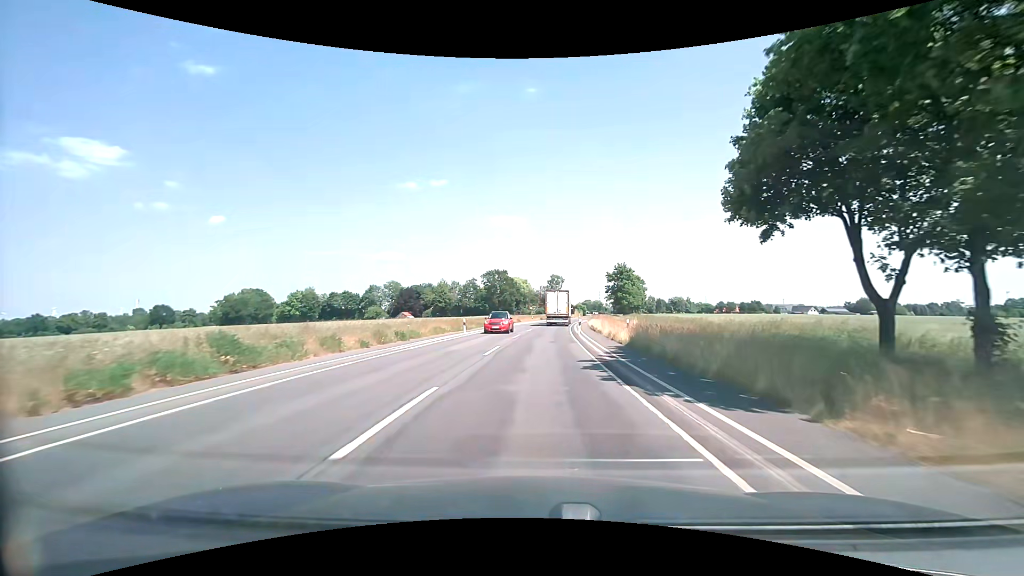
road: secondary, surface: asphalt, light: Day
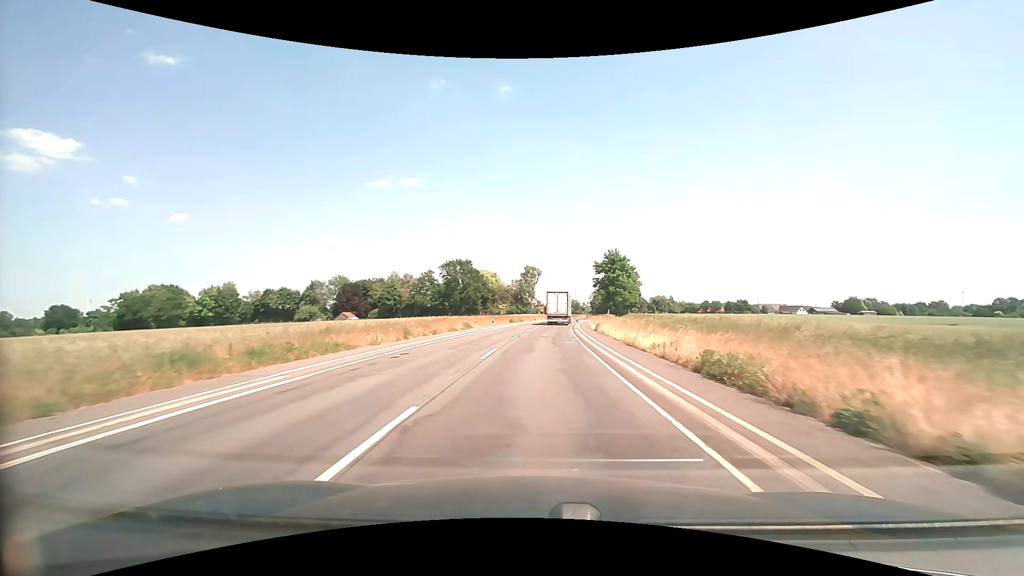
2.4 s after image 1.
(+0.8, +37.8) m; +3°
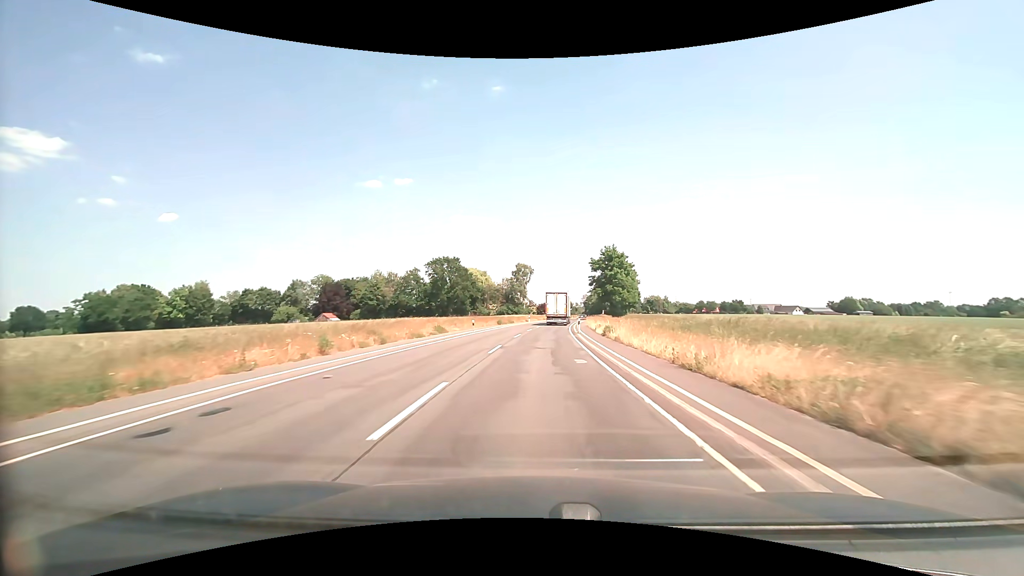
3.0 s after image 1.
(+0.1, +9.5) m; +1°
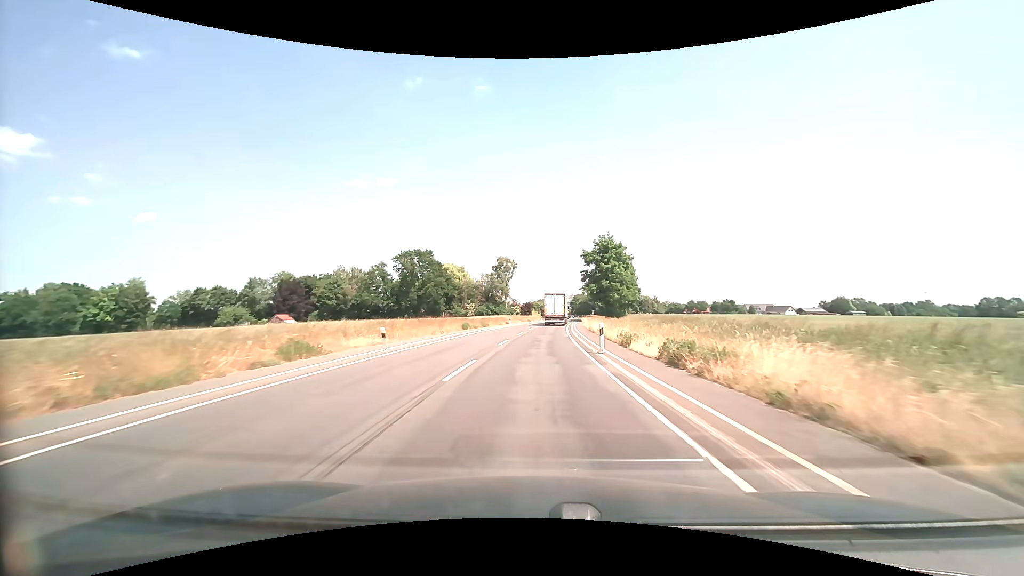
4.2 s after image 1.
(+0.3, +19.3) m; +2°
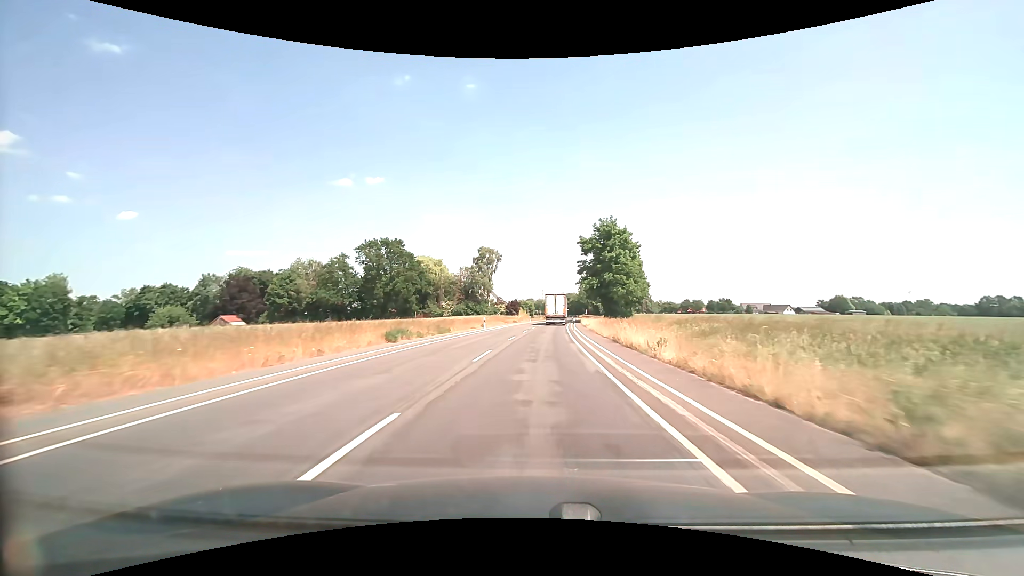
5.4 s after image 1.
(+0.2, +19.7) m; +1°
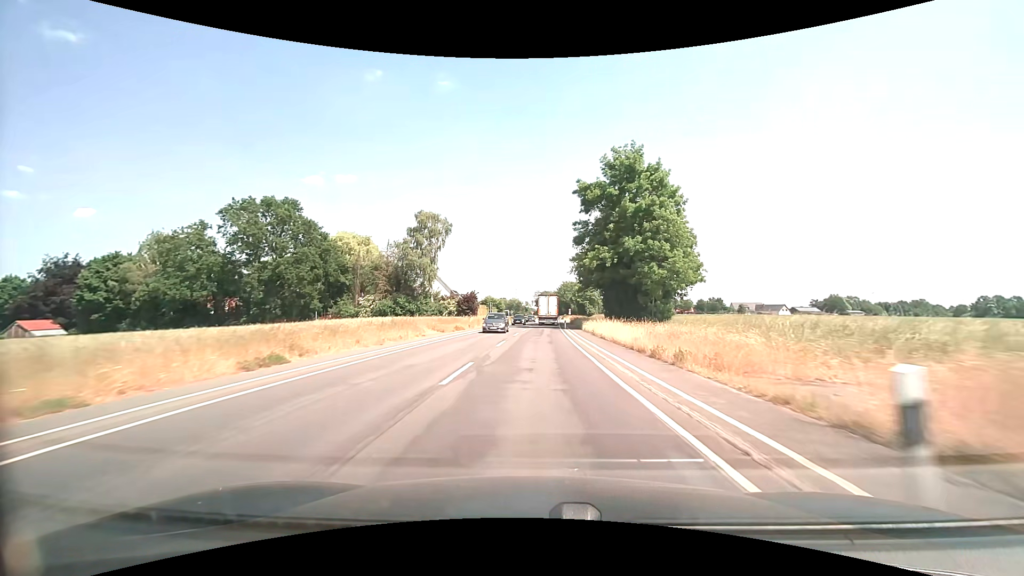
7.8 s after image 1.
(+1.0, +40.9) m; +3°
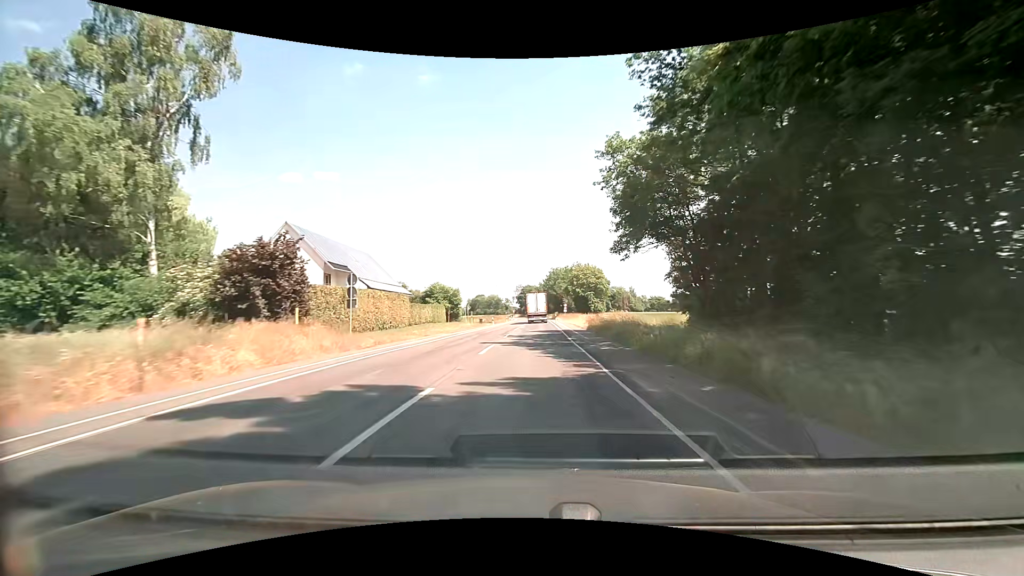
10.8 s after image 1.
(+1.1, +53.2) m; +2°
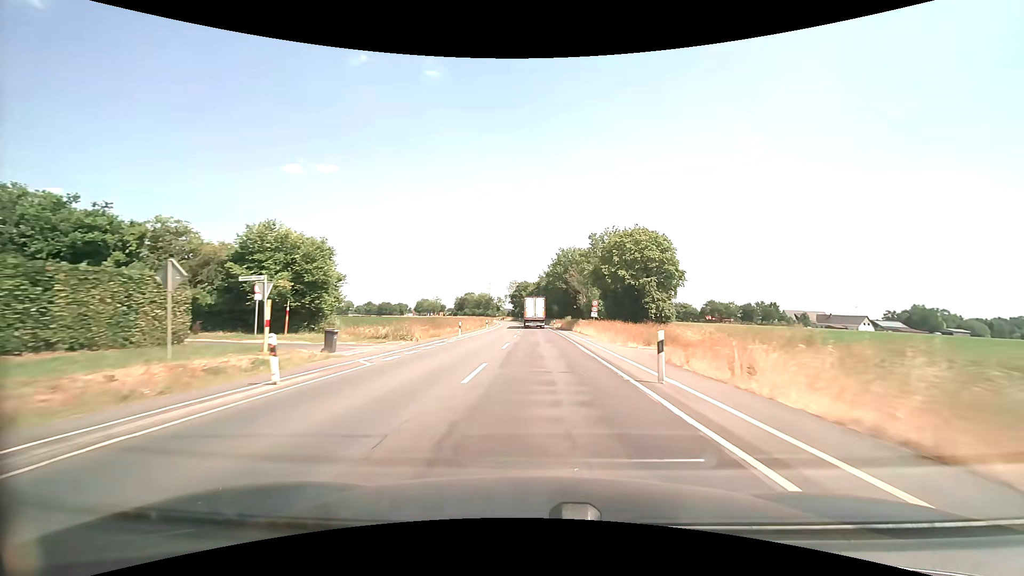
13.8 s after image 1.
(-0.5, +54.0) m; 0°
(0, +10) (0, +20) (0, +30) (0, +40) (0, +50) (0, +60) (0, +70) (-1, +80) (-1, +90) (-1, +100) m
